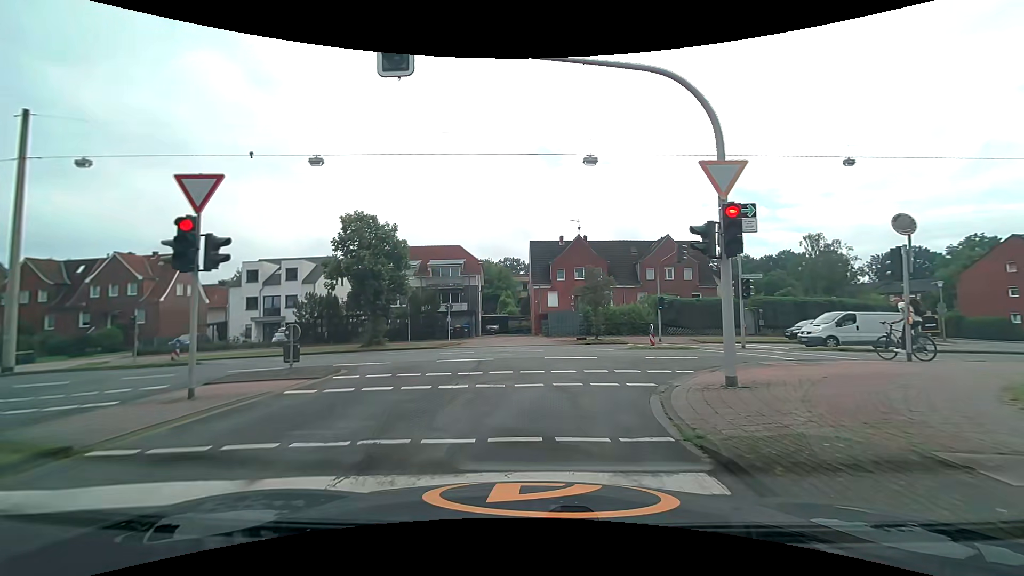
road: unclassified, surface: asphalt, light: Day
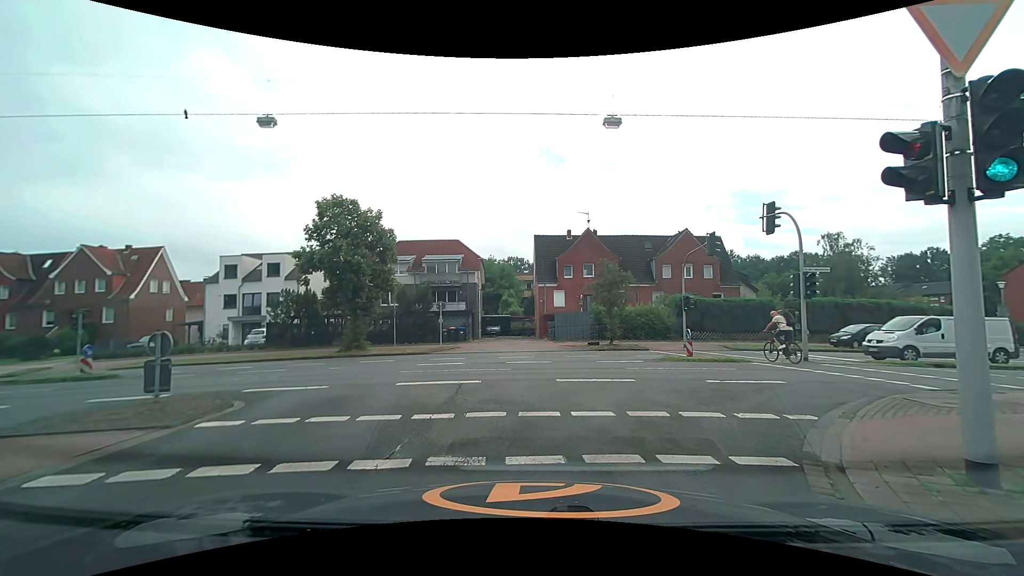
(0.0, +4.5) m; 0°
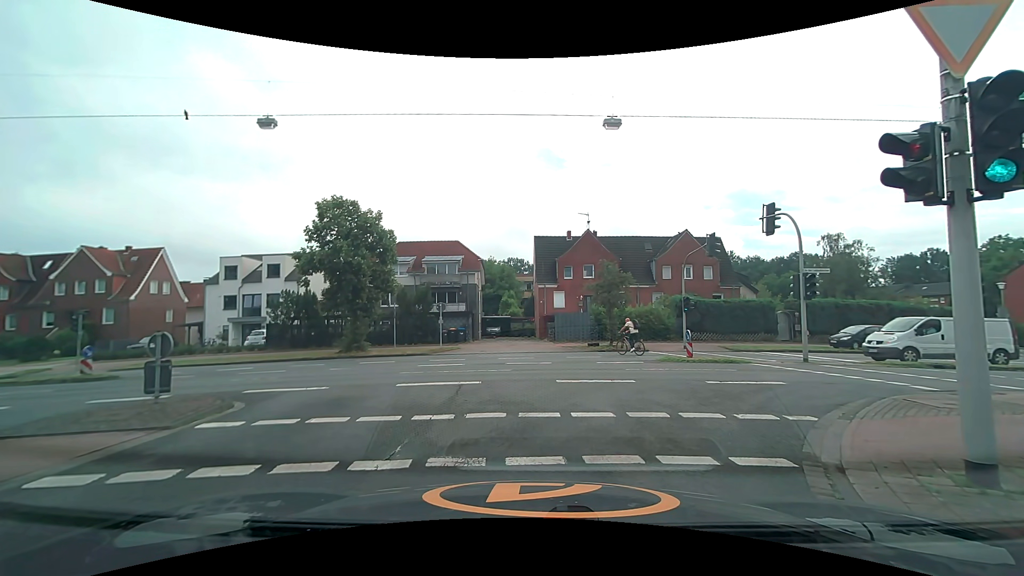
(0.0, 0.0) m; 0°
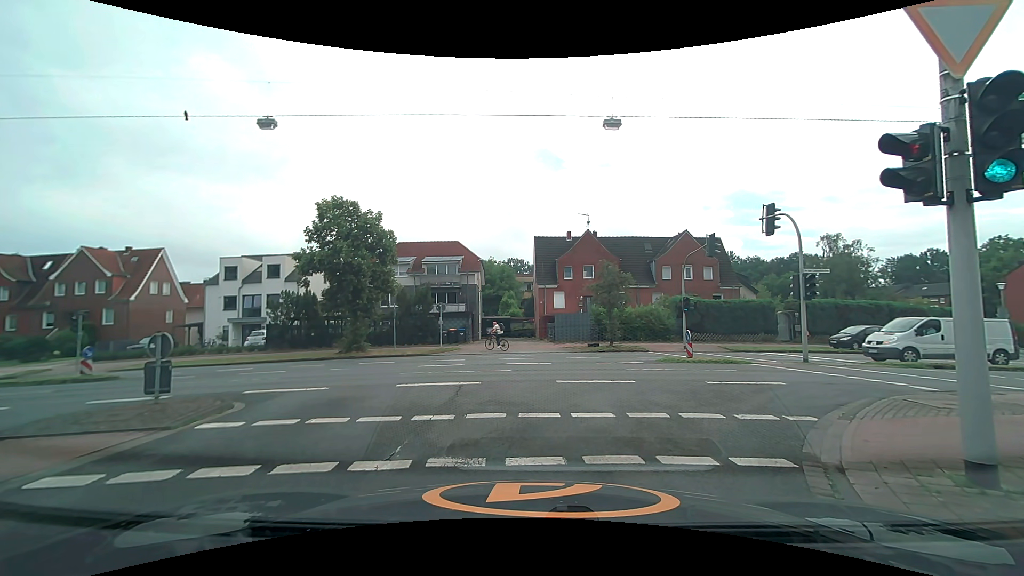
(0.0, 0.0) m; 0°
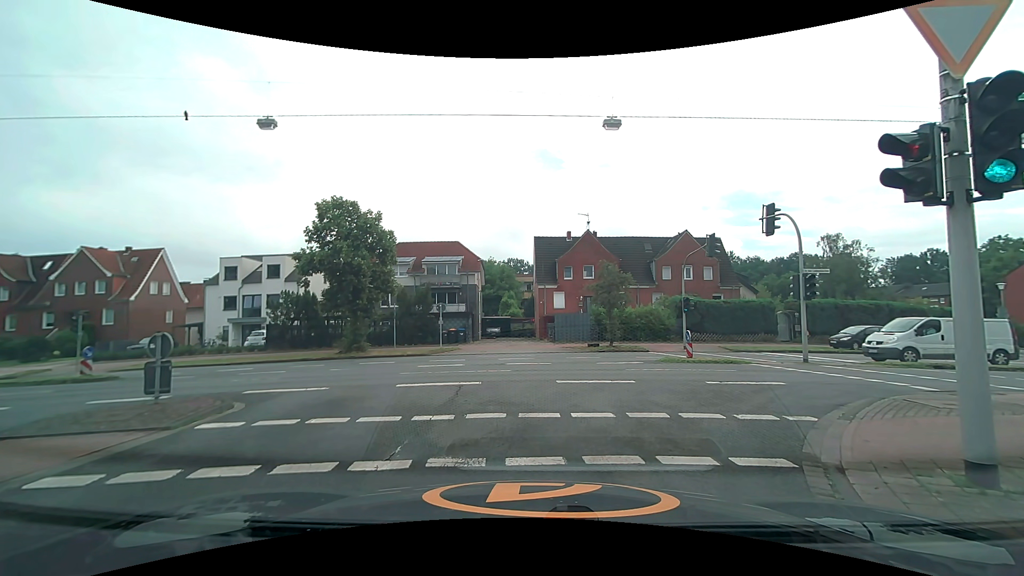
(0.0, 0.0) m; 0°
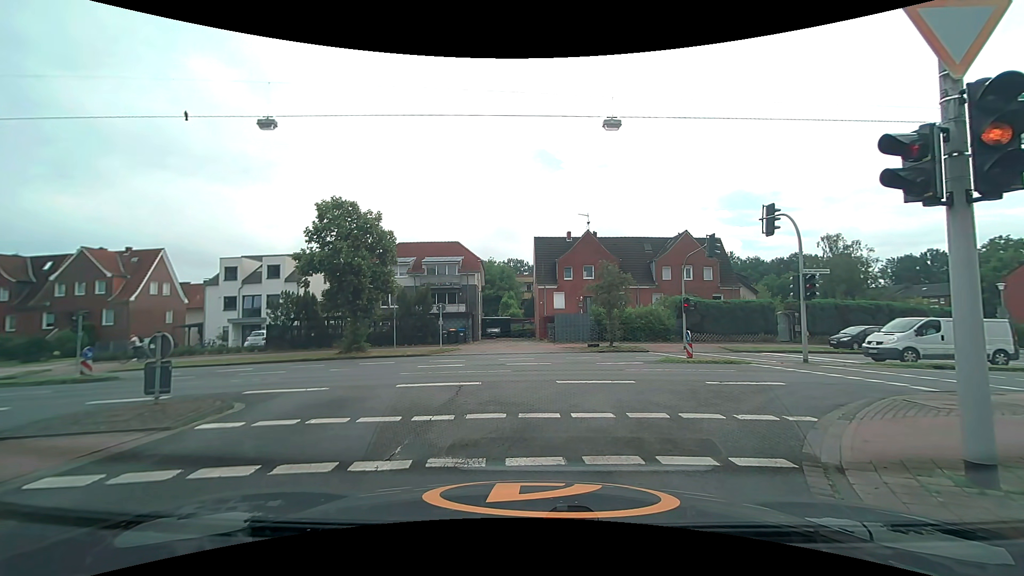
(0.0, 0.0) m; 0°
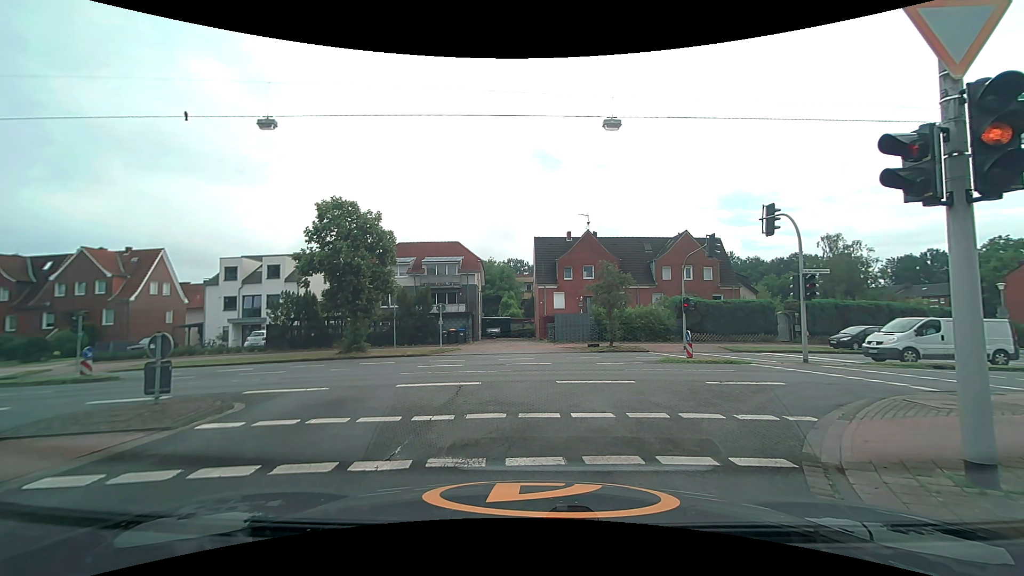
(0.0, 0.0) m; 0°
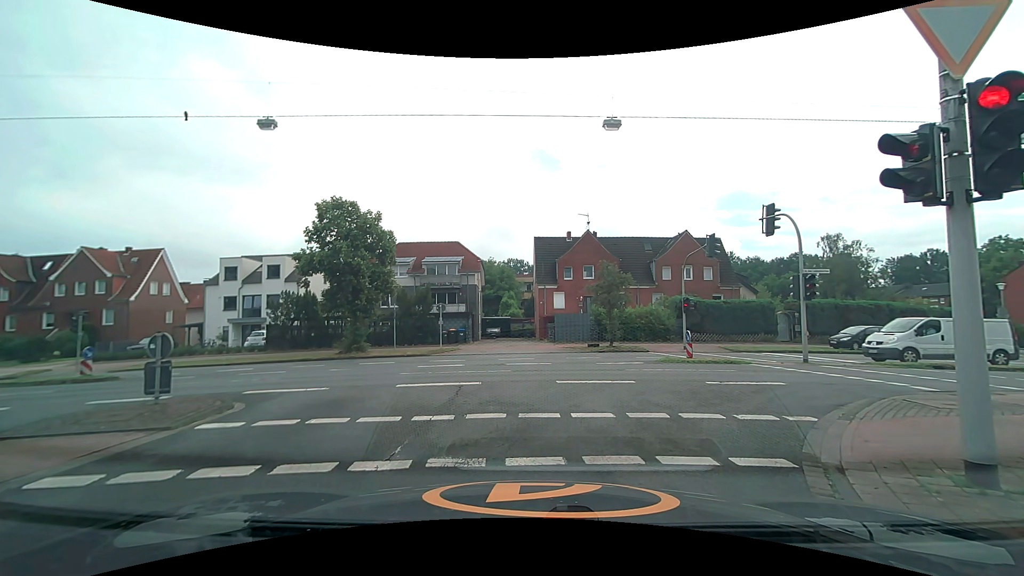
(0.0, 0.0) m; 0°
